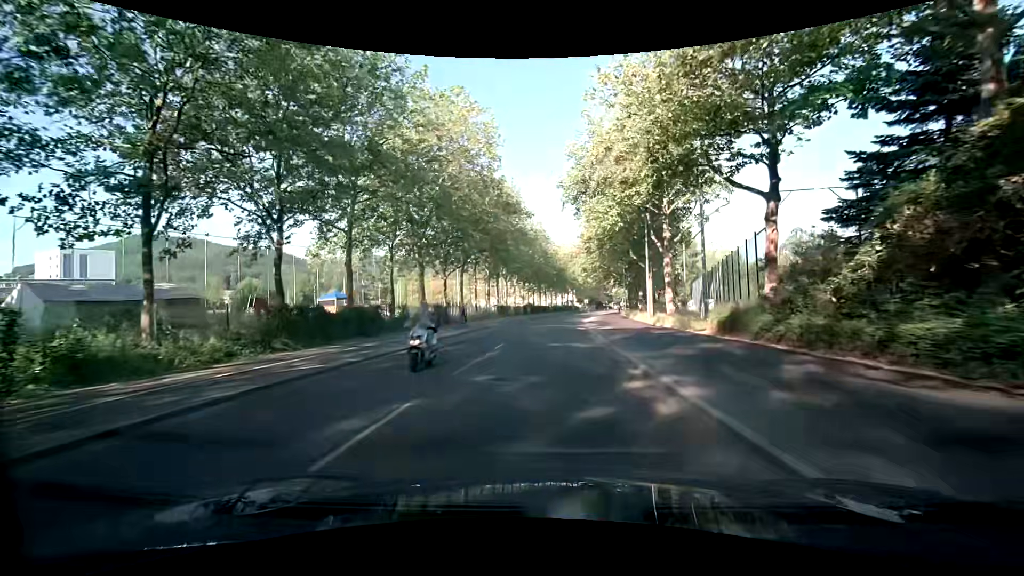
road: tertiary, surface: asphalt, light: Day
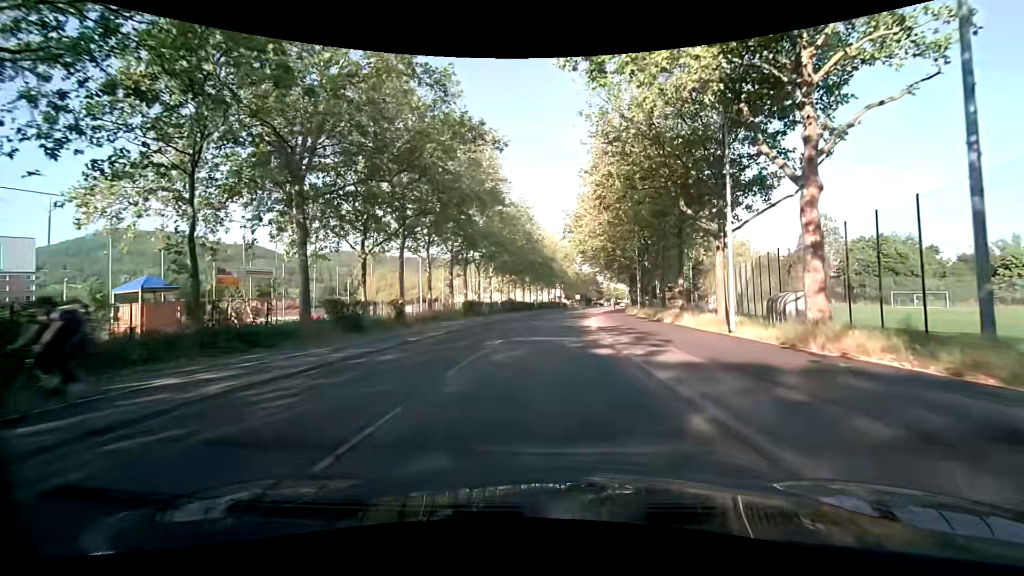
(+0.5, +18.7) m; +3°
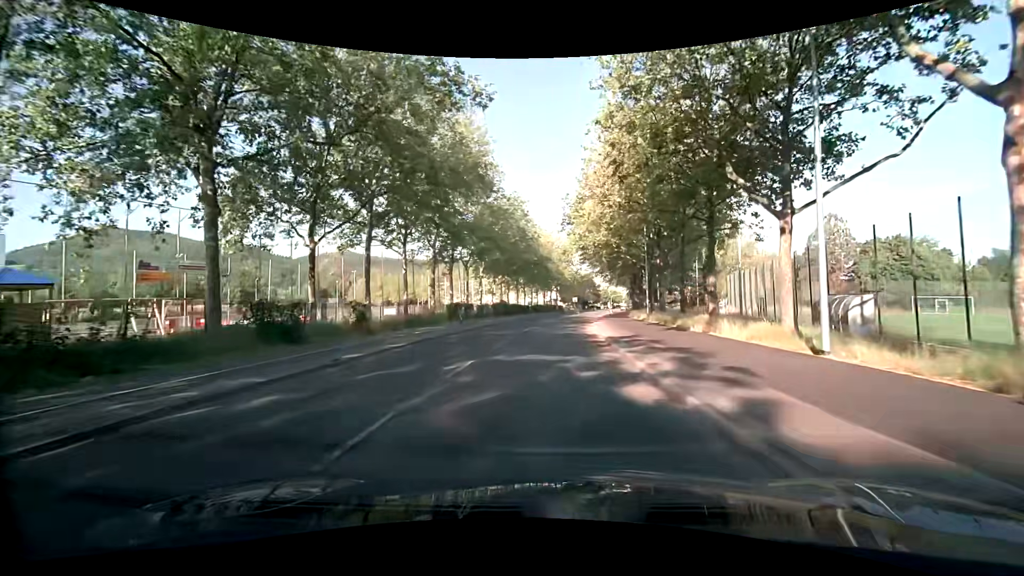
(0.0, +6.2) m; 0°
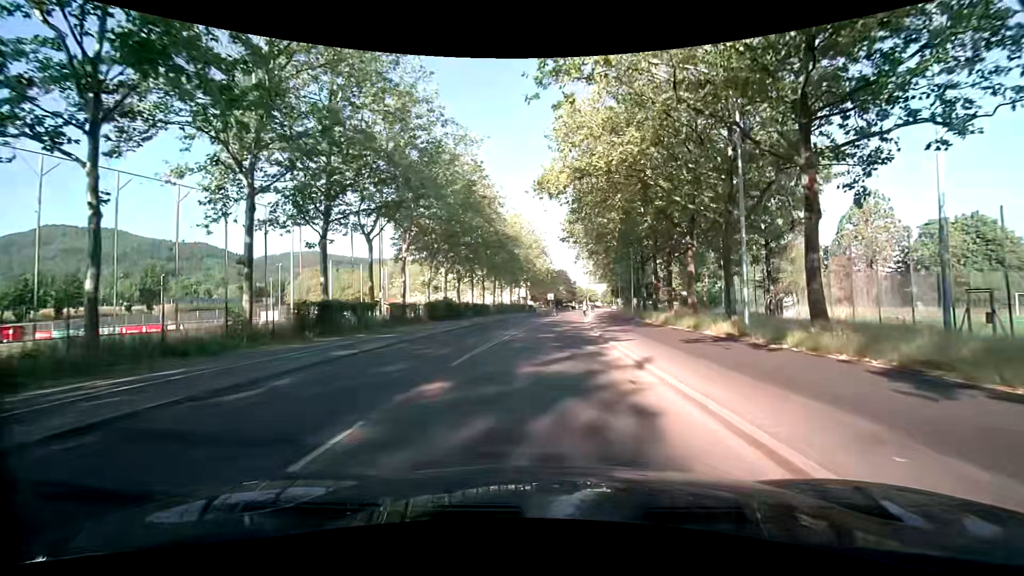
(+0.7, +24.6) m; +3°
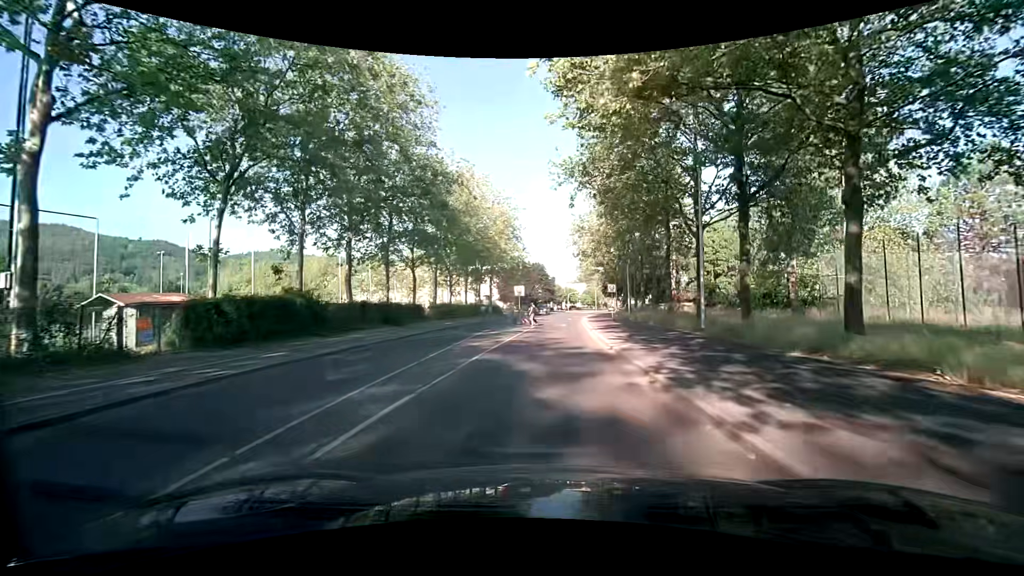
(+0.9, +28.2) m; +4°
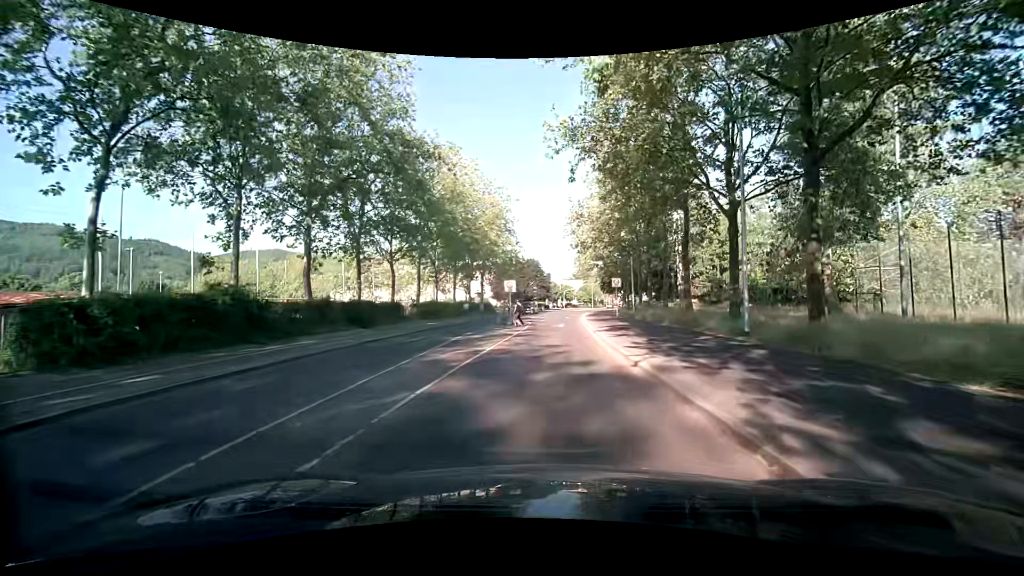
(0.0, +5.1) m; -2°
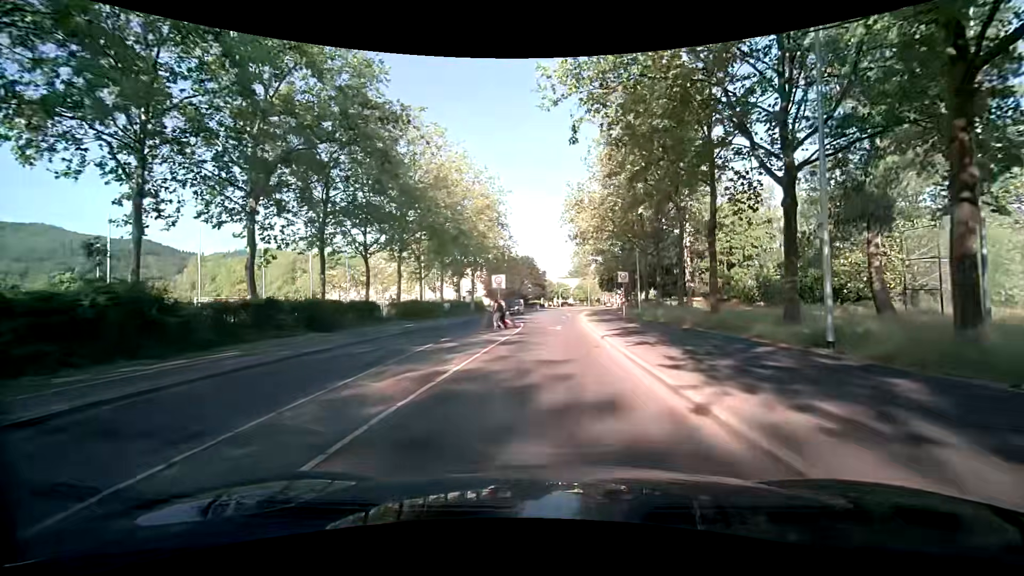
(+0.1, +5.0) m; +2°
